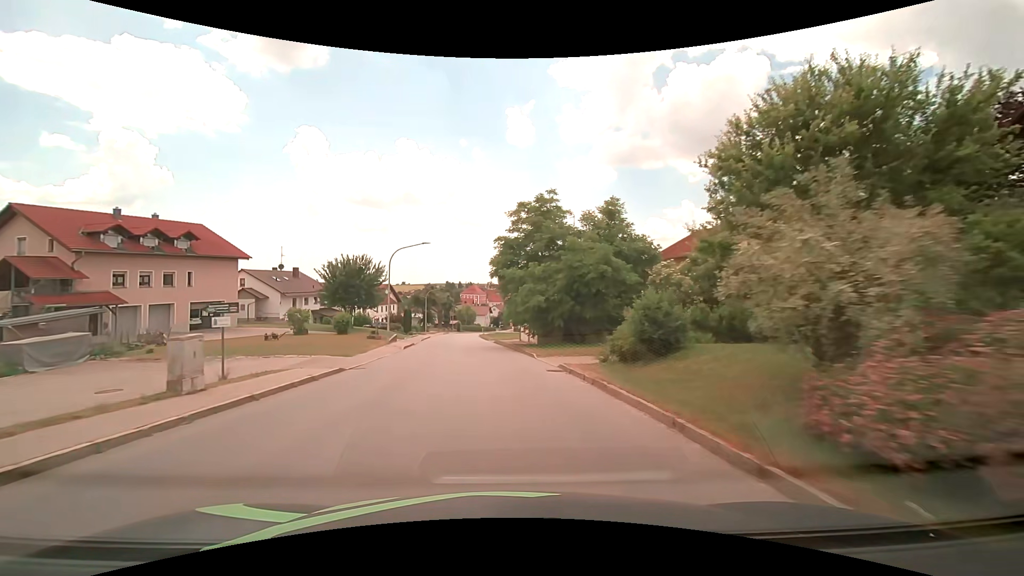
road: tertiary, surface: asphalt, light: Day
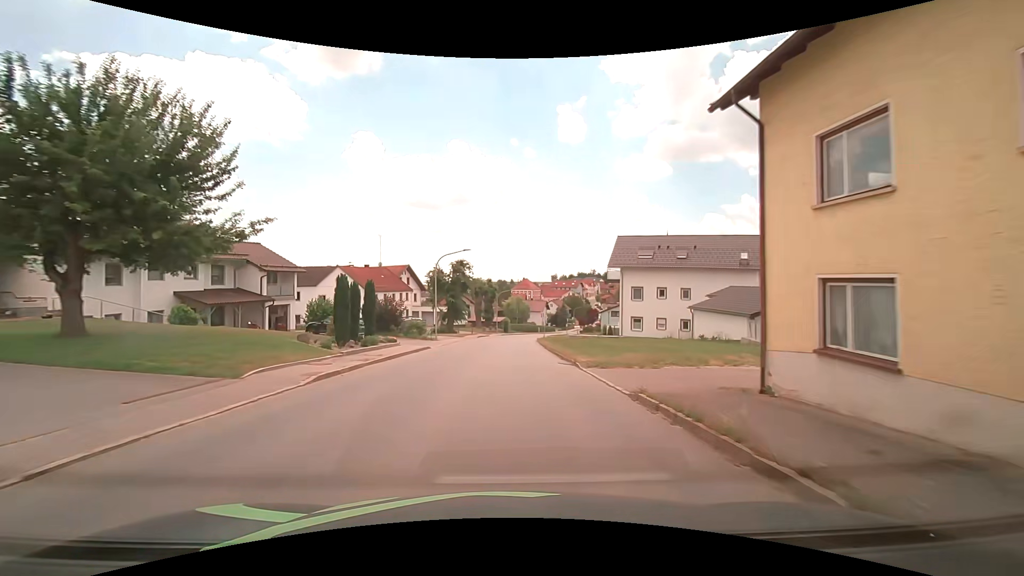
(-2.4, +38.2) m; -6°
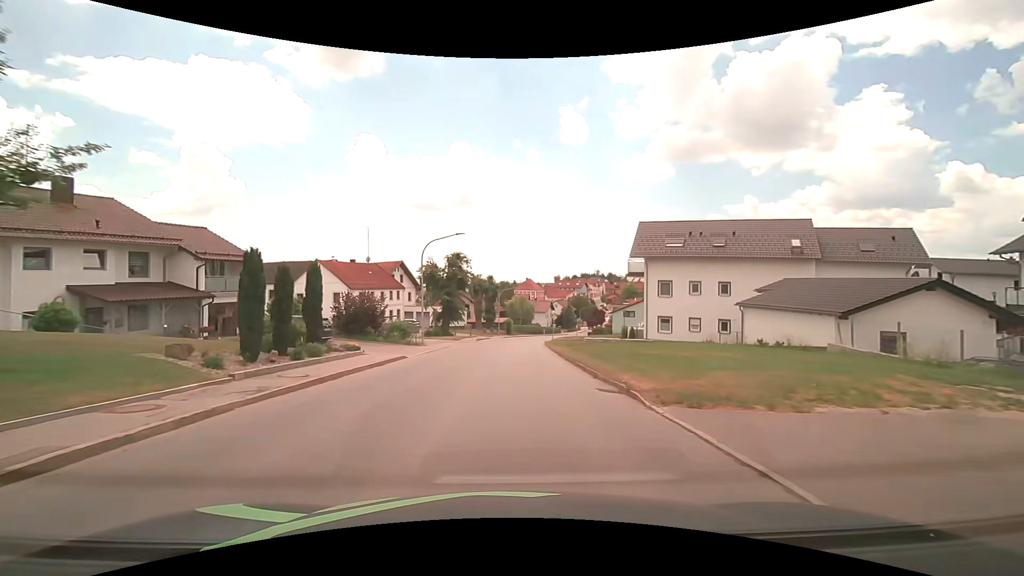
(0.0, +7.7) m; 0°
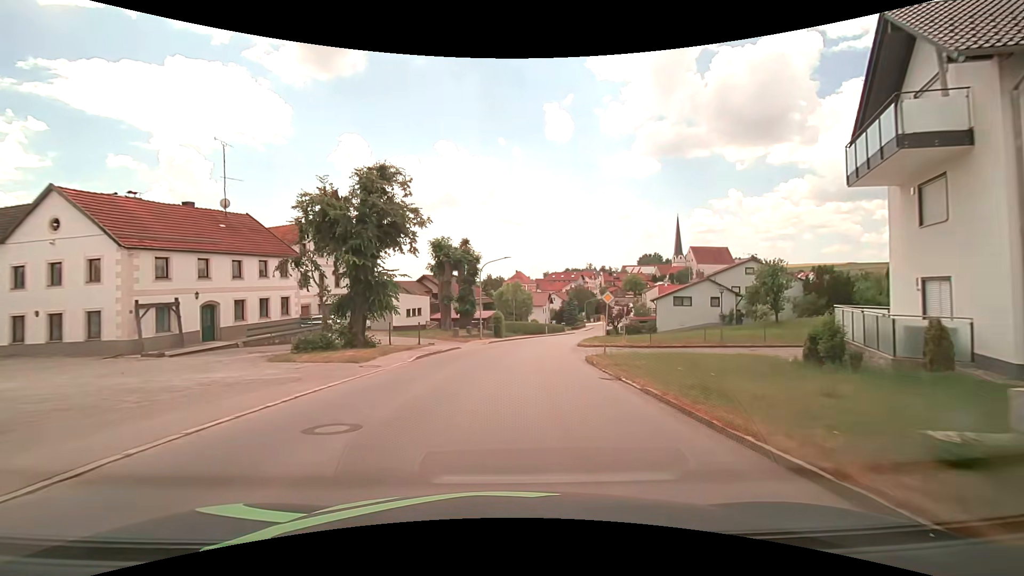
(+0.2, +30.5) m; +2°
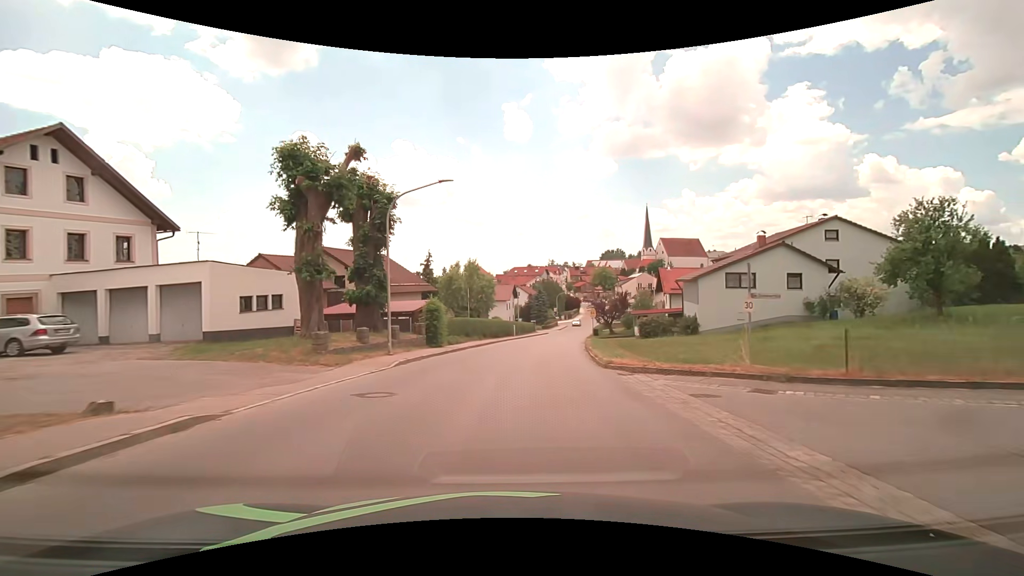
(+0.8, +22.8) m; +4°
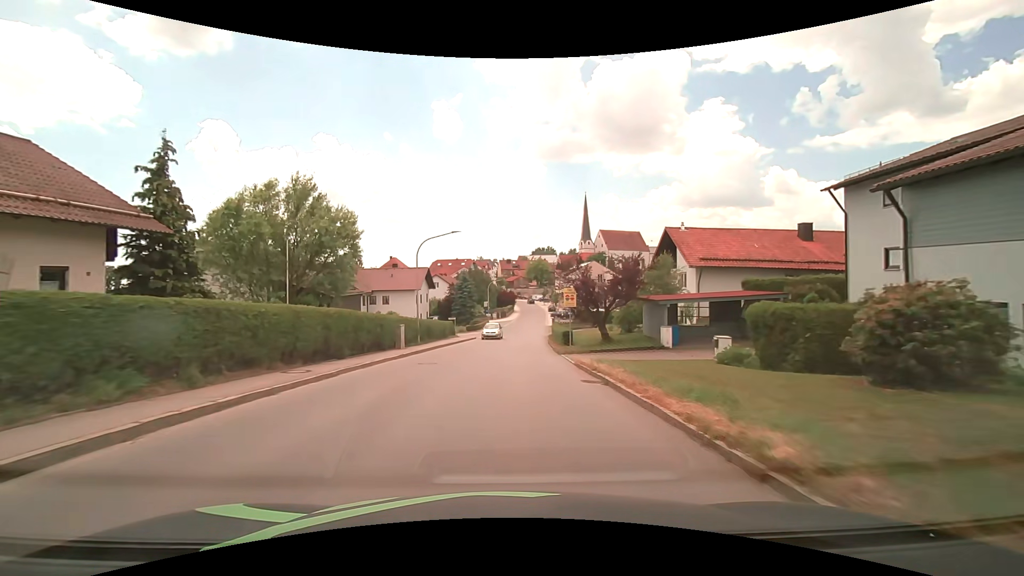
(+2.3, +30.3) m; +8°
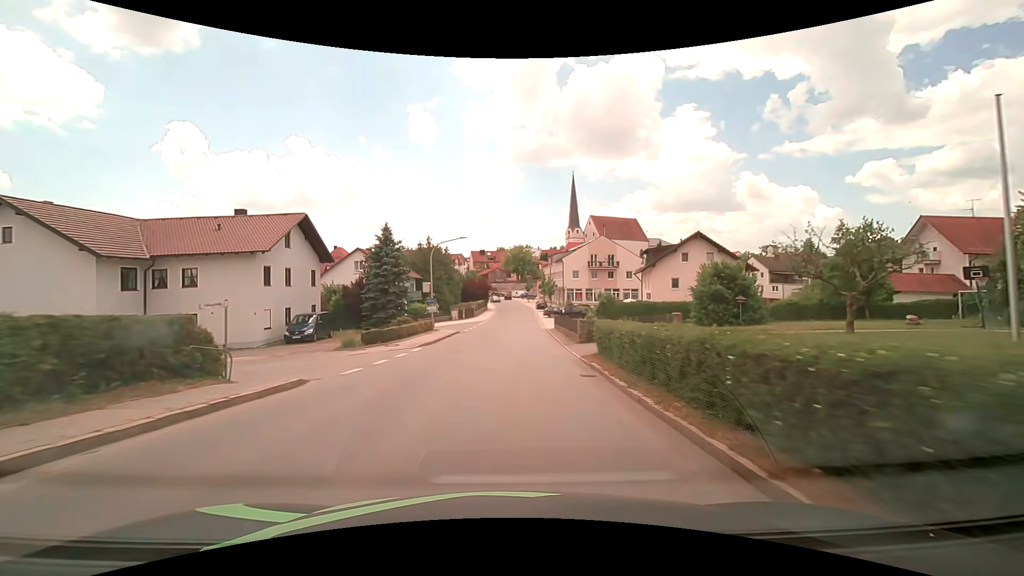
(+1.1, +38.1) m; +3°
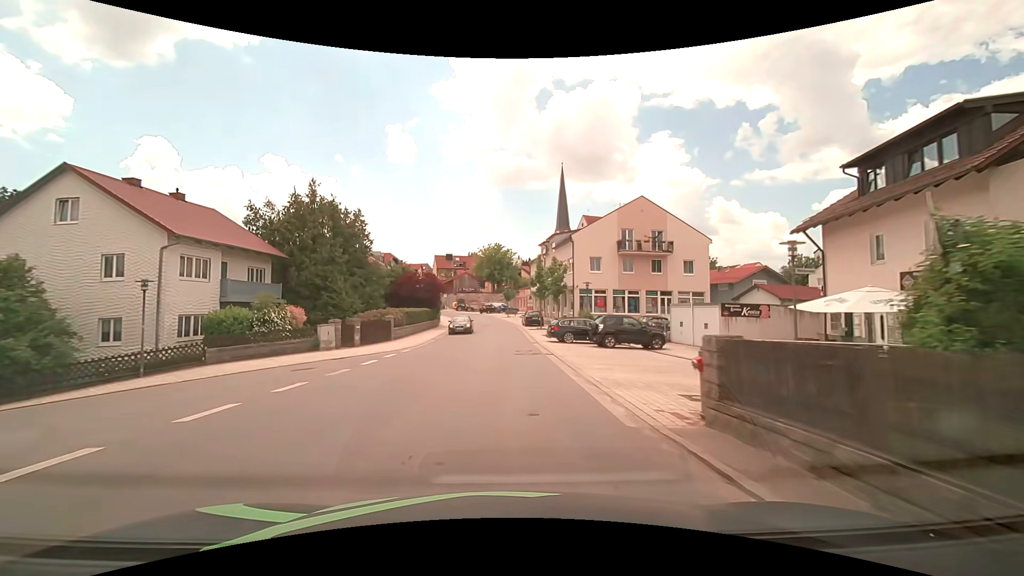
(+1.1, +37.7) m; +3°
(0, +10) (0, +20) (0, +30) (0, +40) (-1, +50) (-1, +60) (-2, +70) (-4, +80) (-8, +89) (-12, +98) m
